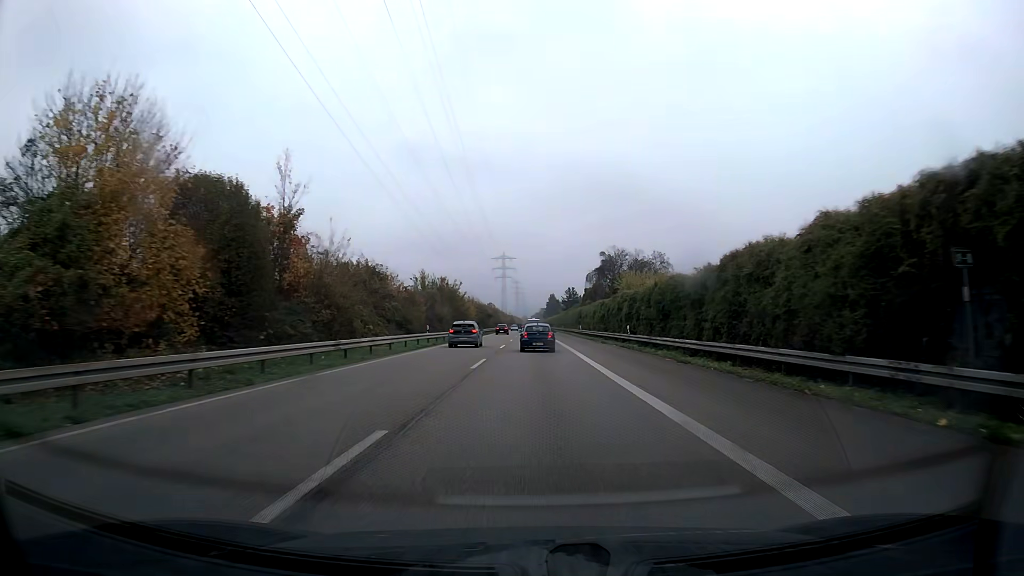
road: trunk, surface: asphalt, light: Day
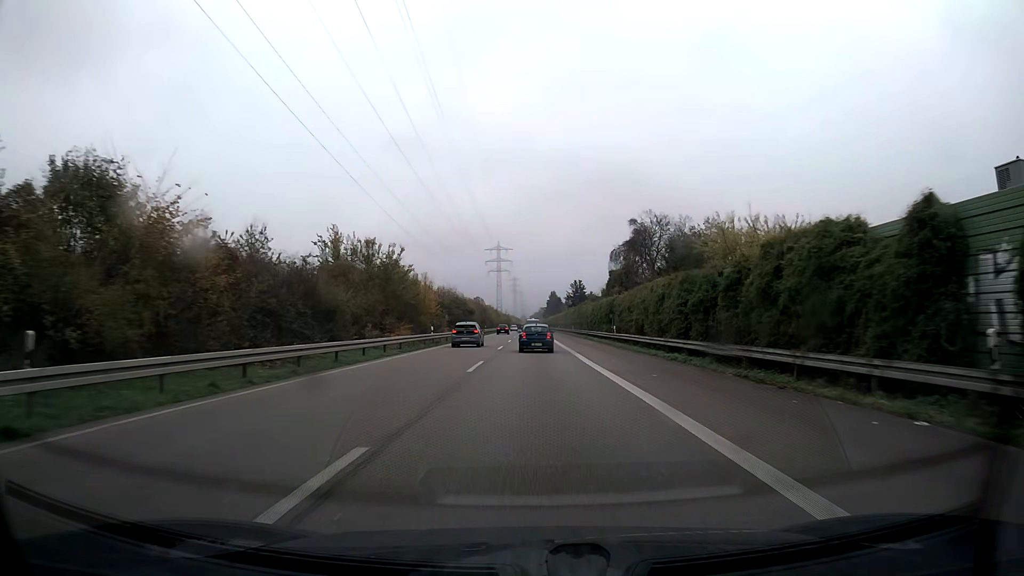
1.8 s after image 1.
(0.0, +37.4) m; 0°
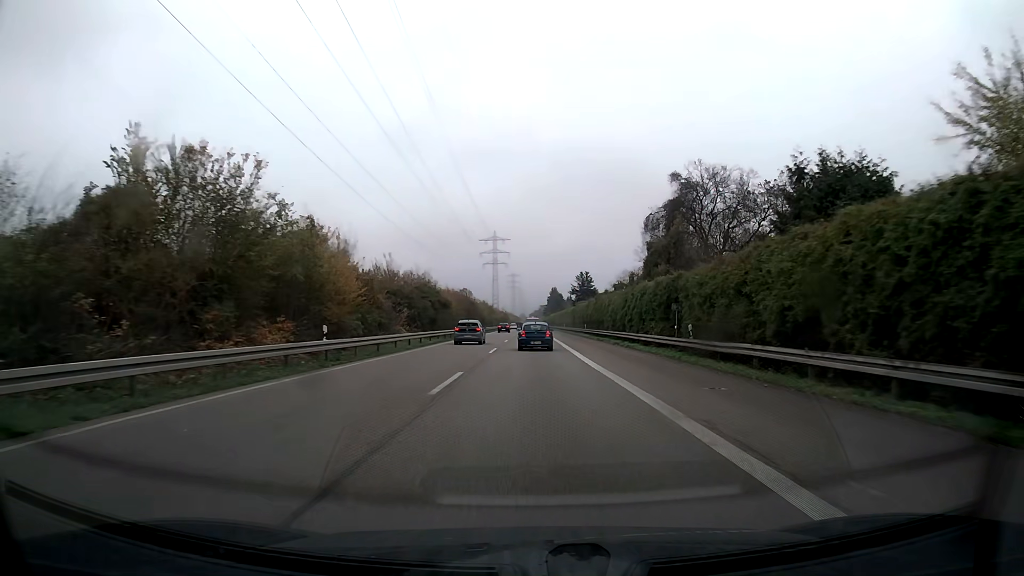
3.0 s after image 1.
(0.0, +25.2) m; 0°
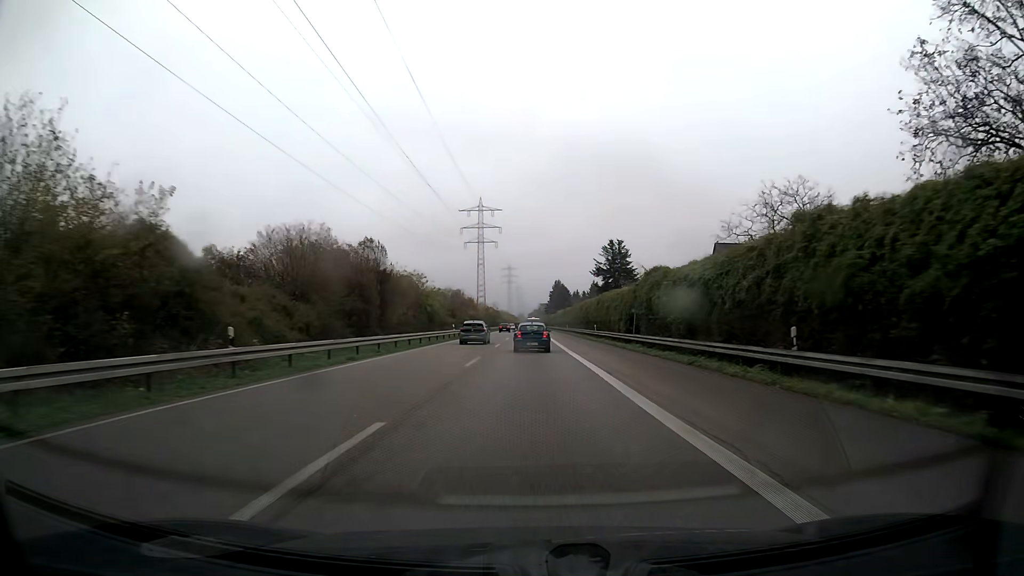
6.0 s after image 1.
(0.0, +63.7) m; 0°
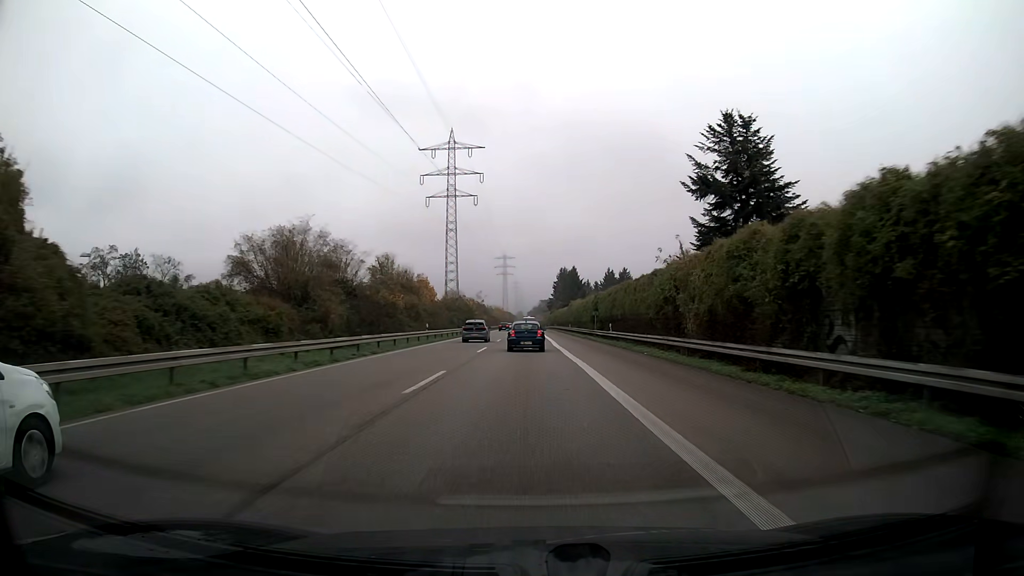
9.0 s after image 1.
(+0.1, +62.9) m; 0°
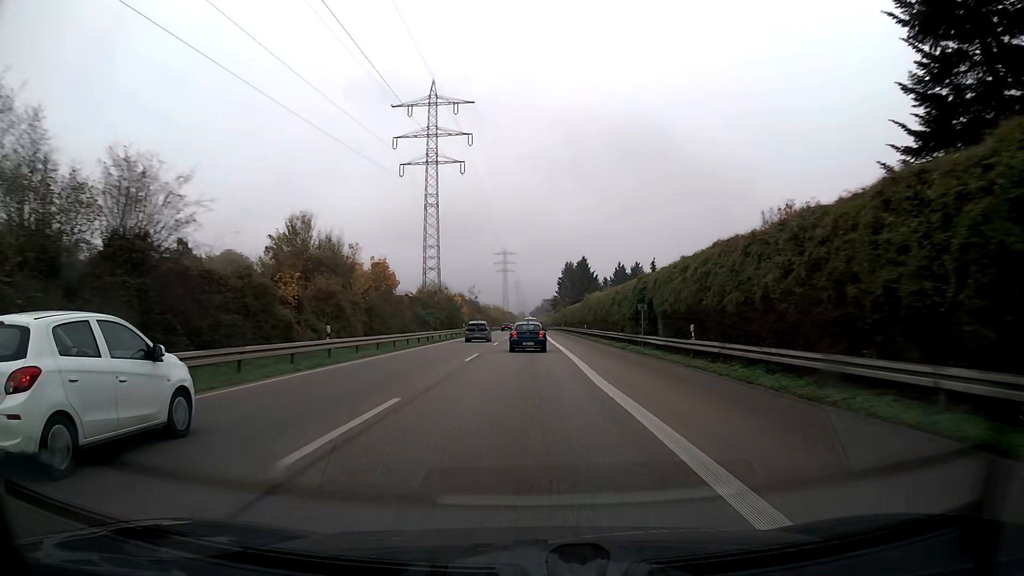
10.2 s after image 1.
(-0.1, +24.7) m; 0°
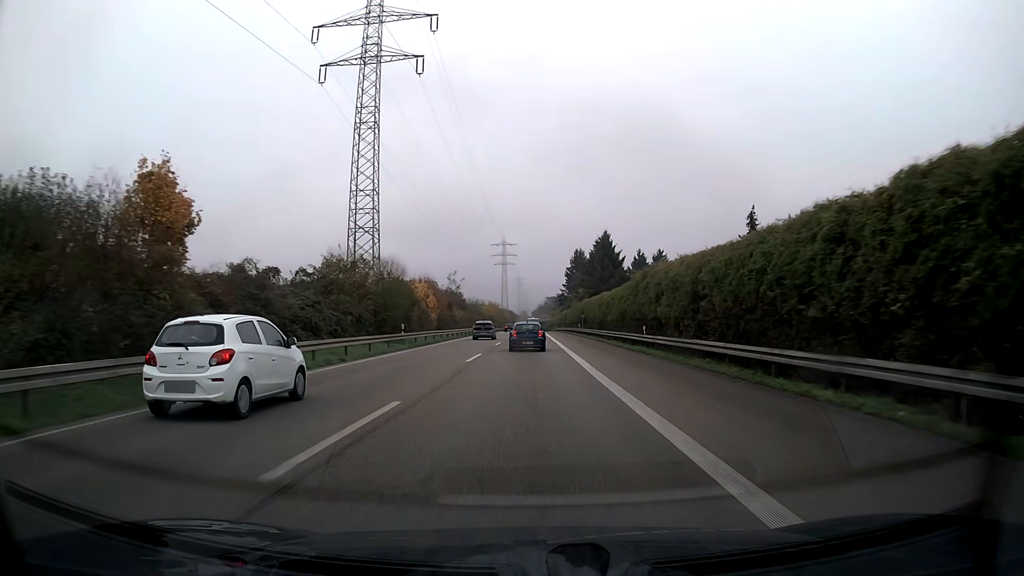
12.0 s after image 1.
(0.0, +36.8) m; 0°
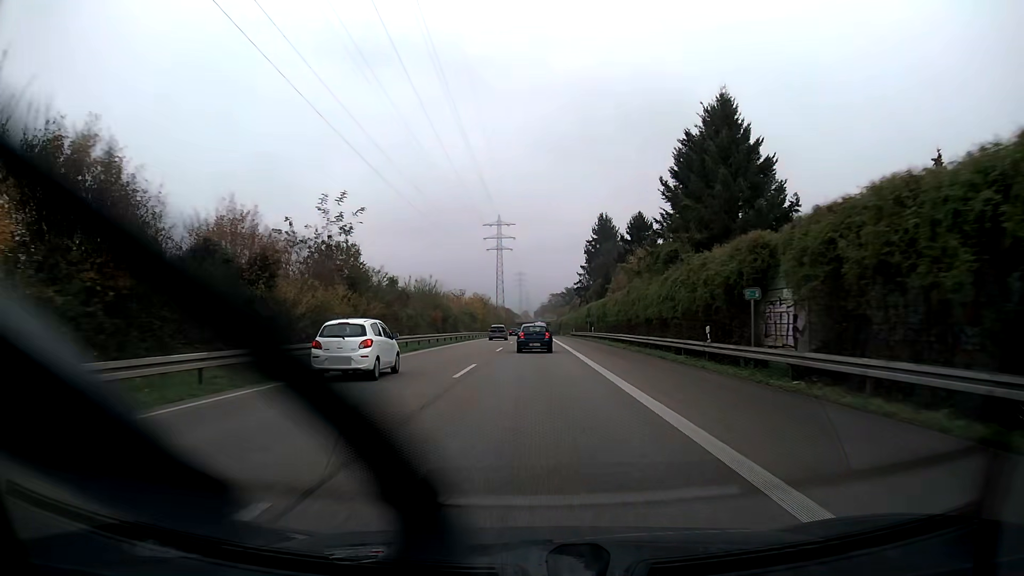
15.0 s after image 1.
(-0.1, +61.0) m; 0°
